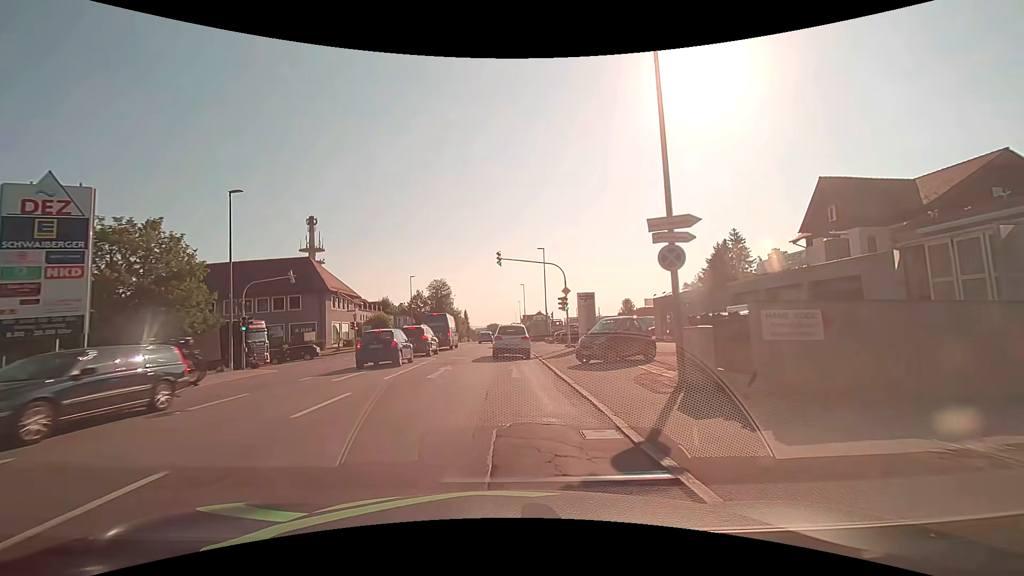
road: tertiary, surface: asphalt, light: Day
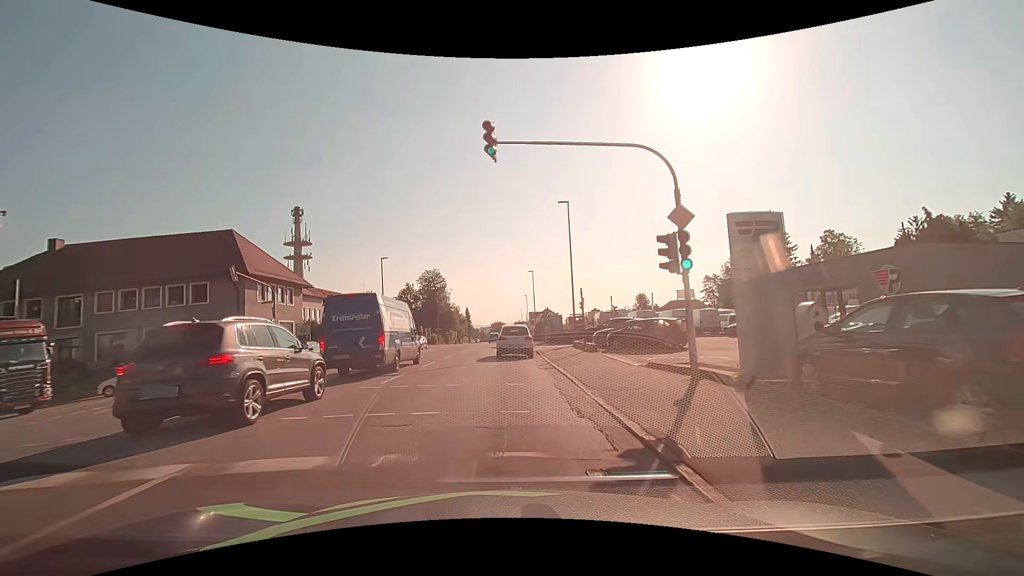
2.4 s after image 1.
(-0.3, +19.5) m; -1°
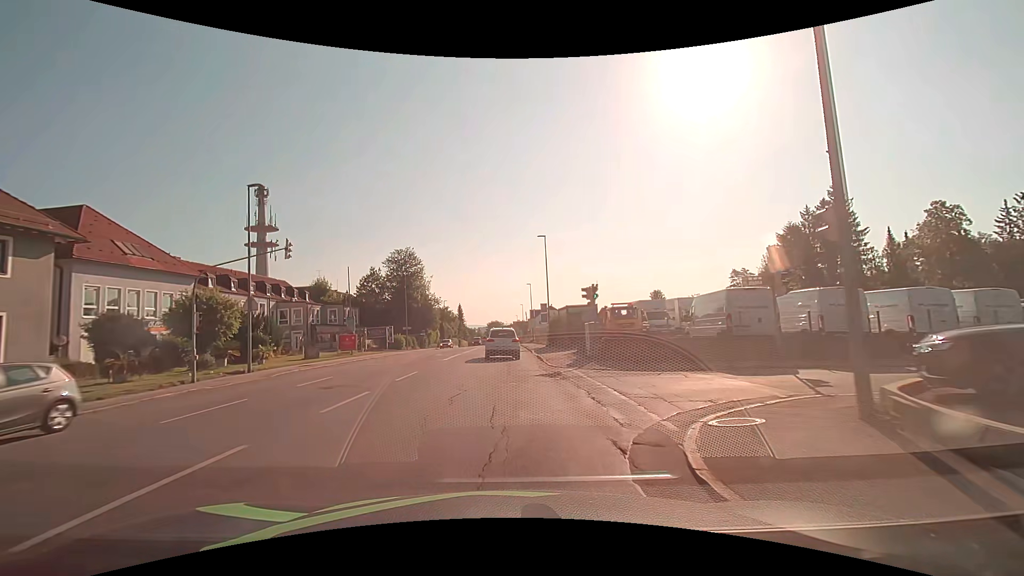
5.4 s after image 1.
(+0.1, +28.4) m; +1°
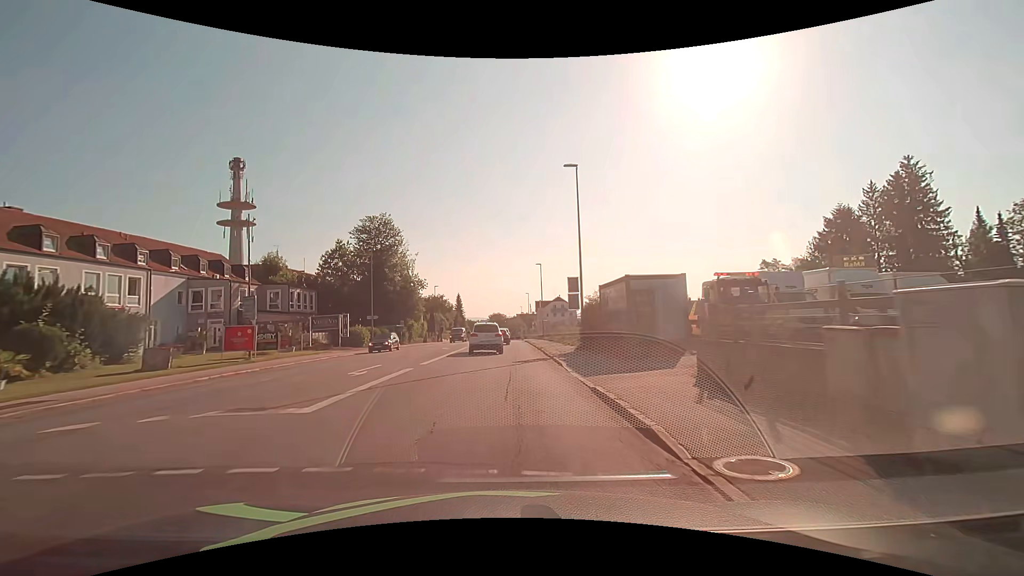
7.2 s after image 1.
(-0.2, +18.9) m; 0°
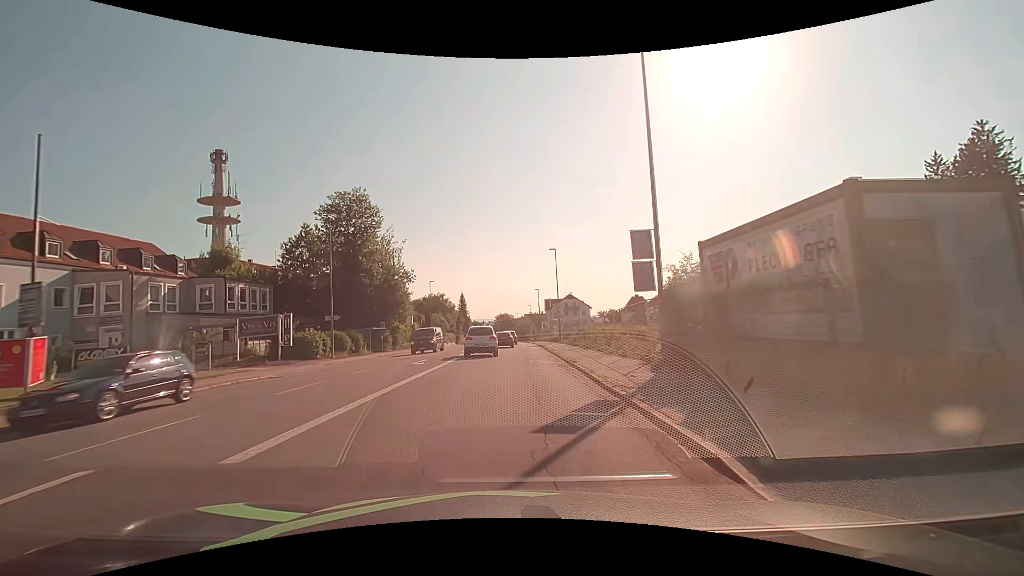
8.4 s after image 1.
(-0.1, +13.2) m; -1°
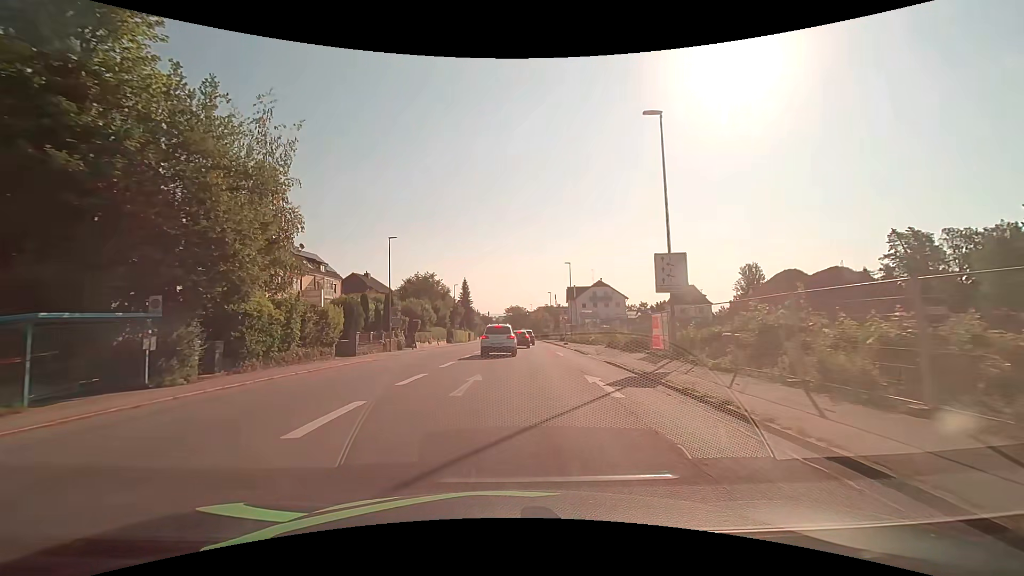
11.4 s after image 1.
(-0.5, +34.1) m; -1°
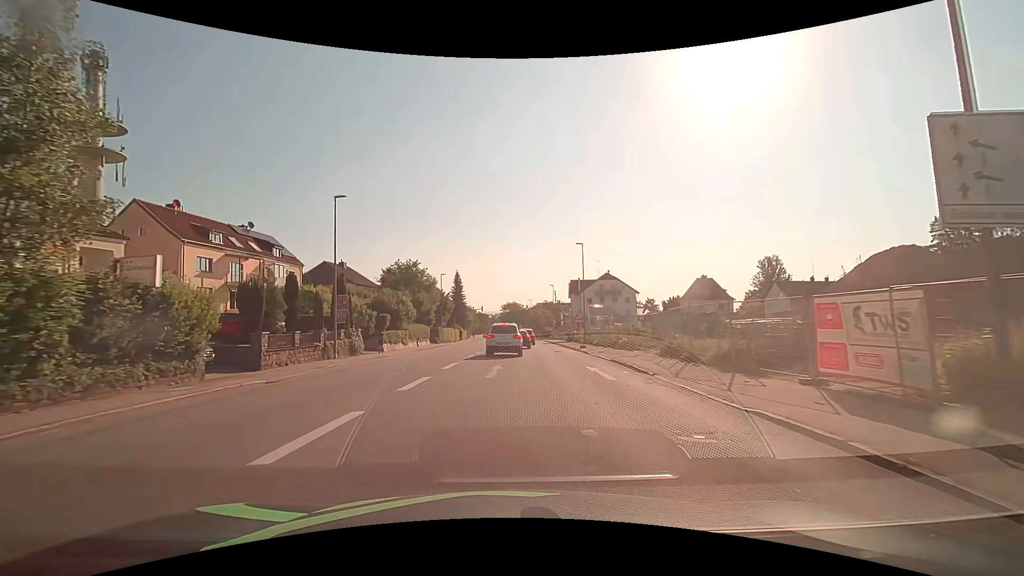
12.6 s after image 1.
(0.0, +13.4) m; 0°
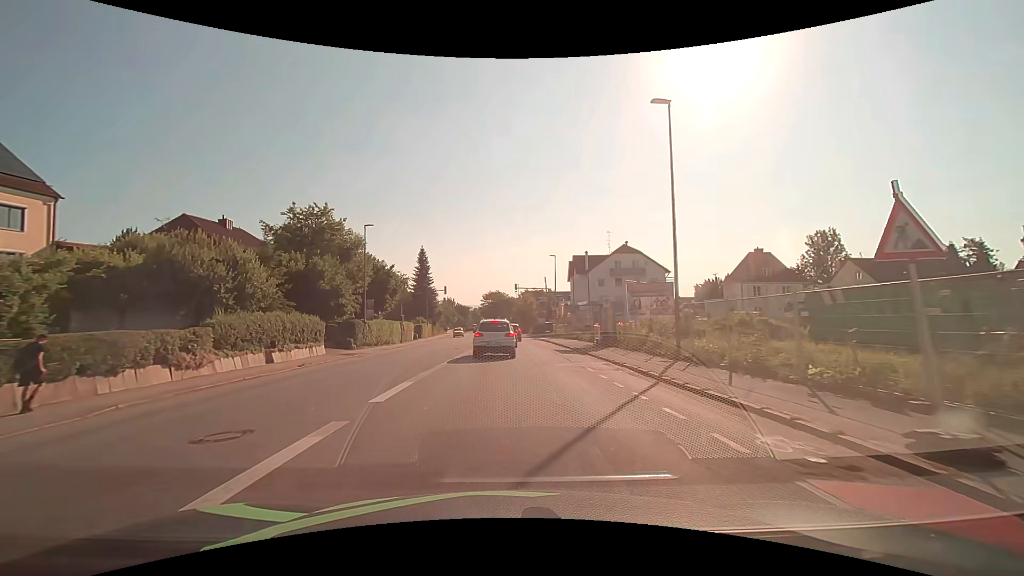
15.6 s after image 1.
(+0.7, +31.7) m; +2°
(0, +10) (0, +20) (0, +30) (0, +40) (0, +50) (0, +60) (-1, +70) (-1, +80) (-2, +90) (-2, +100) m
